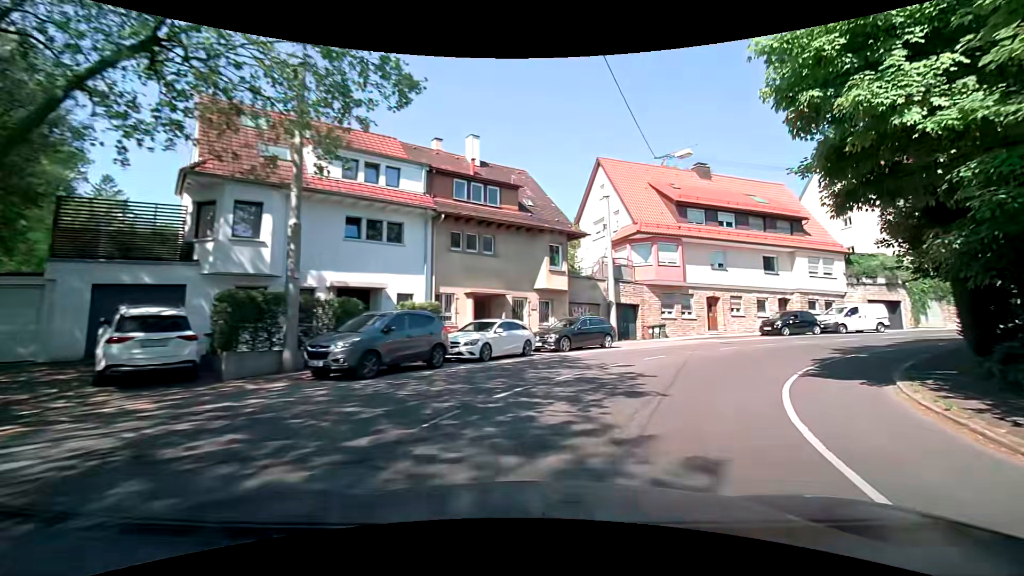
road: secondary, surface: asphalt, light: Day
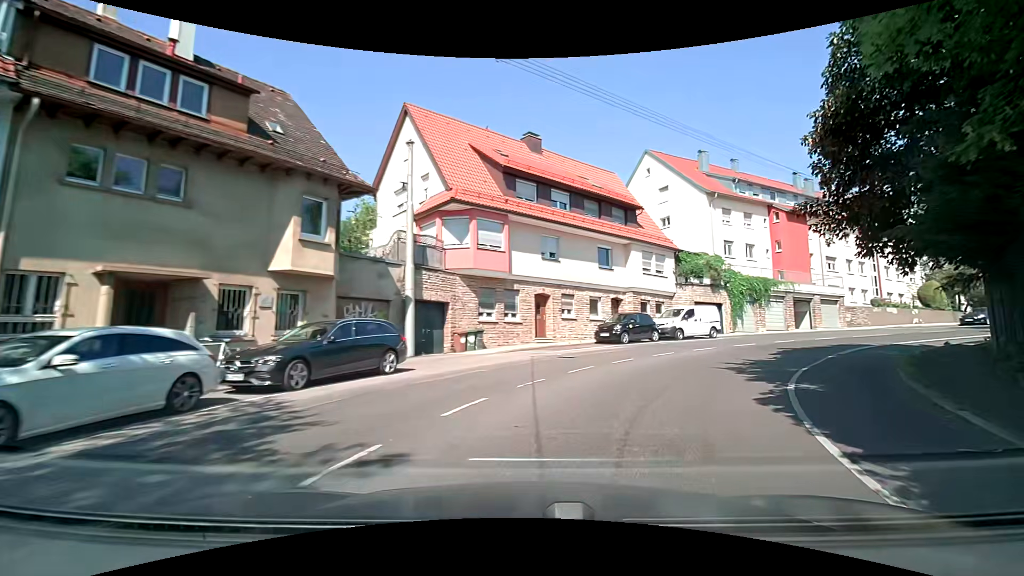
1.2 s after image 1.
(+1.7, +9.6) m; +22°
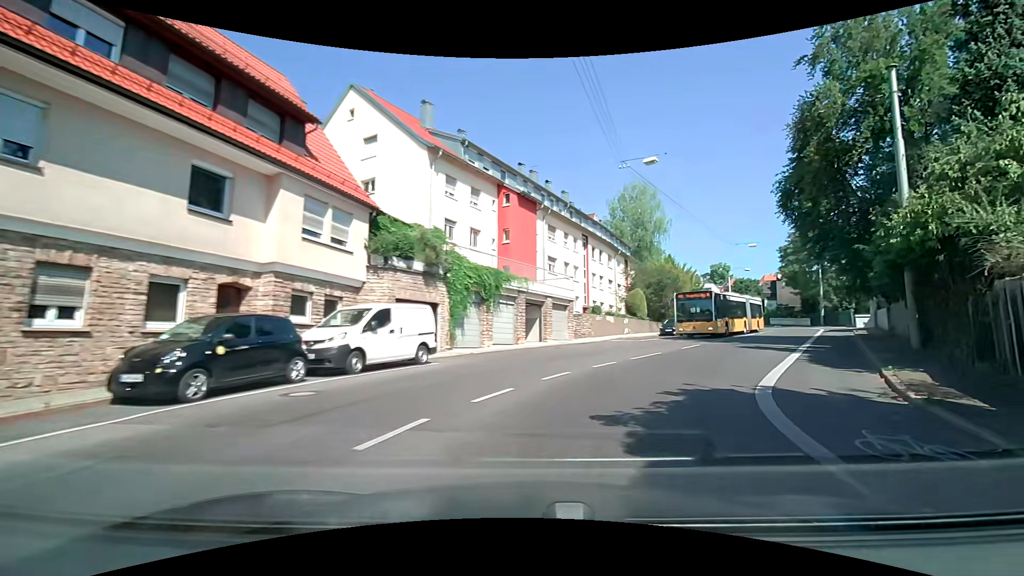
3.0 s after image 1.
(+4.0, +14.3) m; +33°
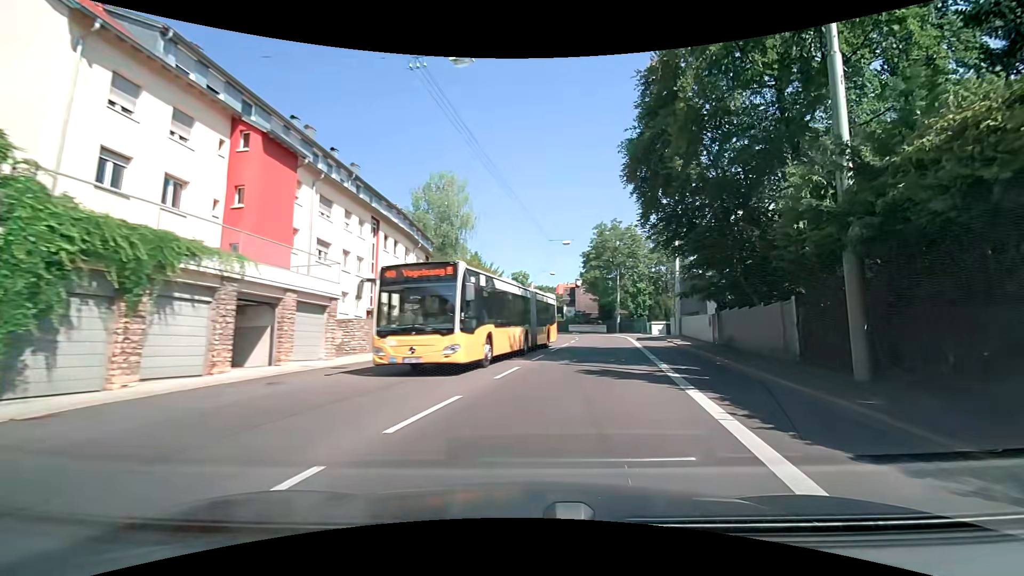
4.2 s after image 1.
(+1.7, +9.8) m; +22°
(+1, +10) (+3, +20) (+4, +30) (+6, +40) (+7, +50) (+6, +59) (+4, +69) (0, +78) (-6, +87) (-13, +94) m
